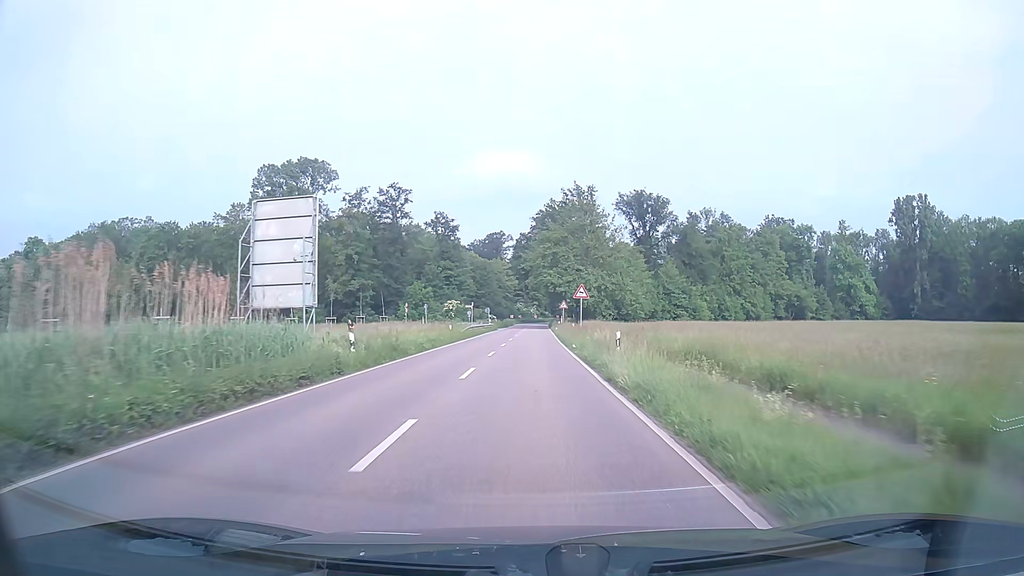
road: secondary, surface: asphalt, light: Day
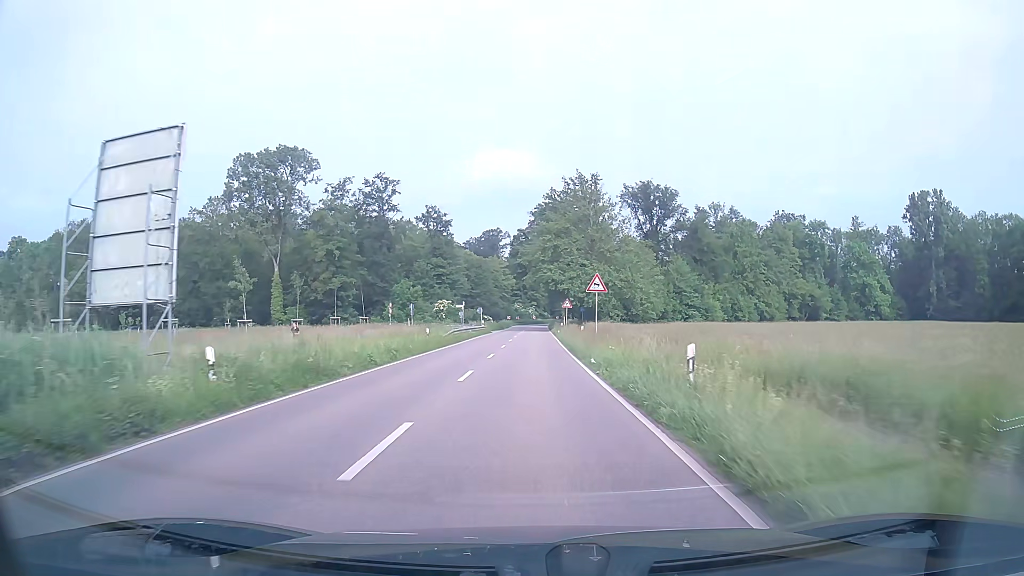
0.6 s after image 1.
(0.0, +9.3) m; 0°
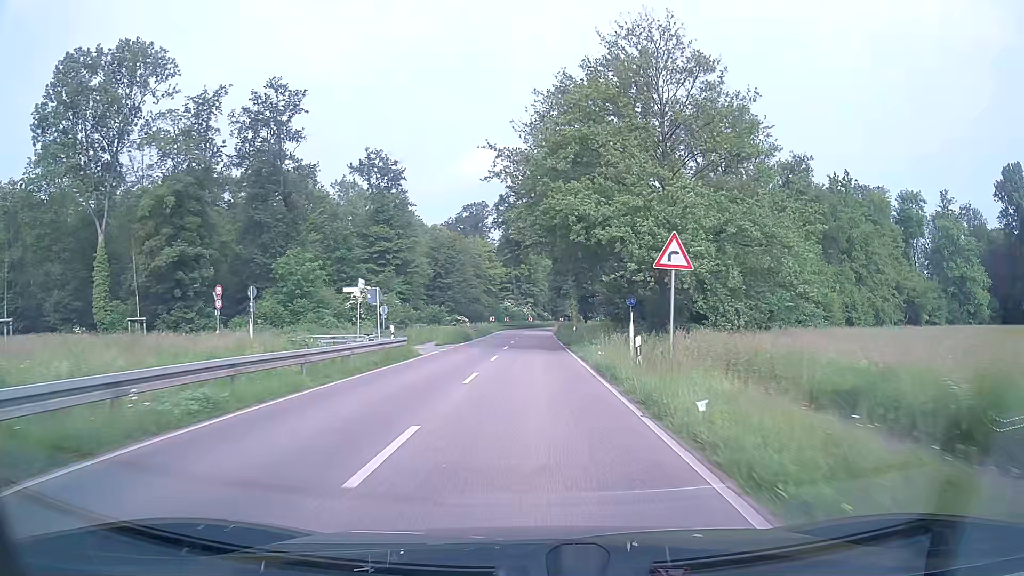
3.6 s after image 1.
(+0.1, +45.3) m; 0°
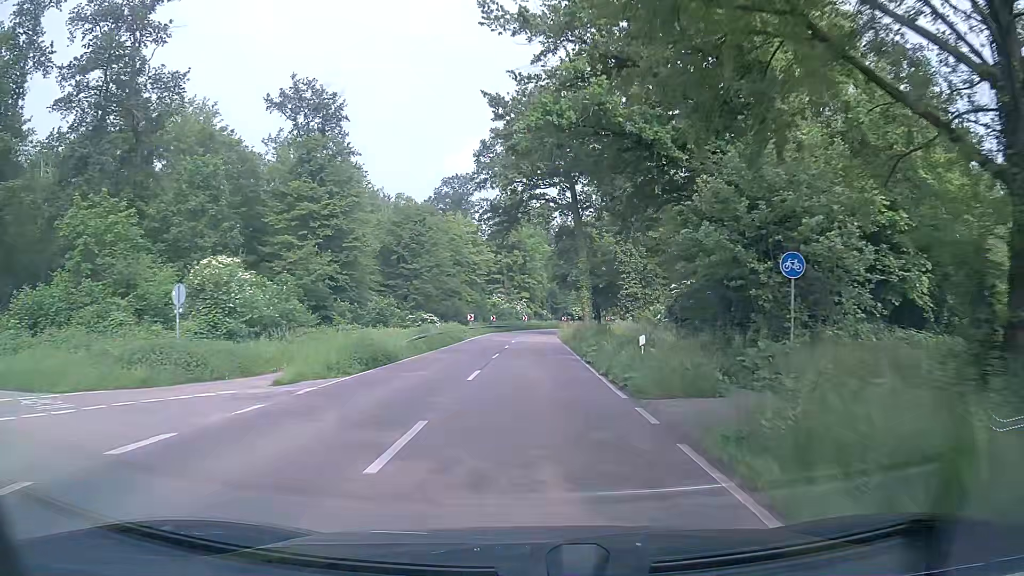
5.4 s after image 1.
(0.0, +26.9) m; 0°
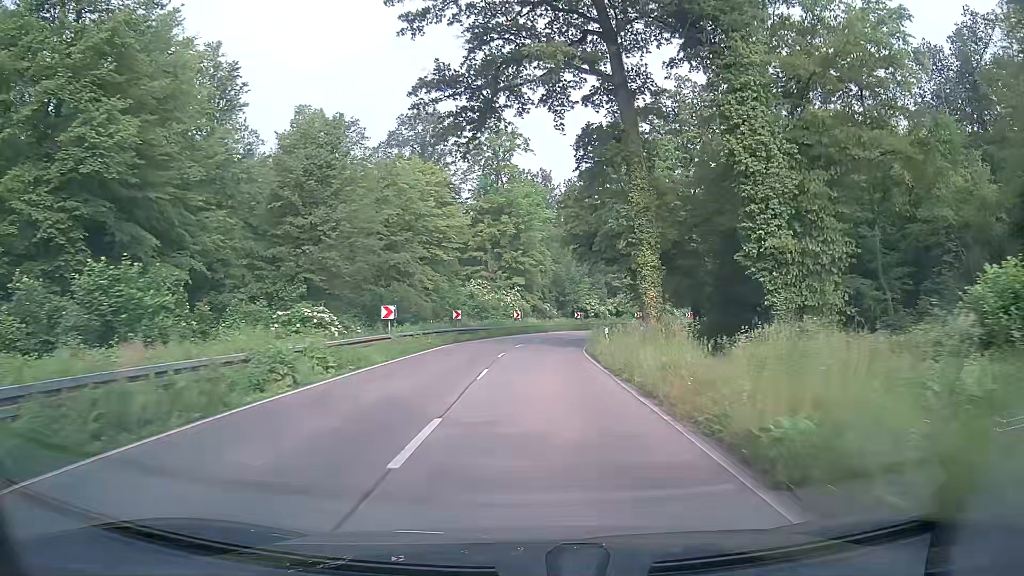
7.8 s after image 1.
(+0.1, +36.0) m; 0°
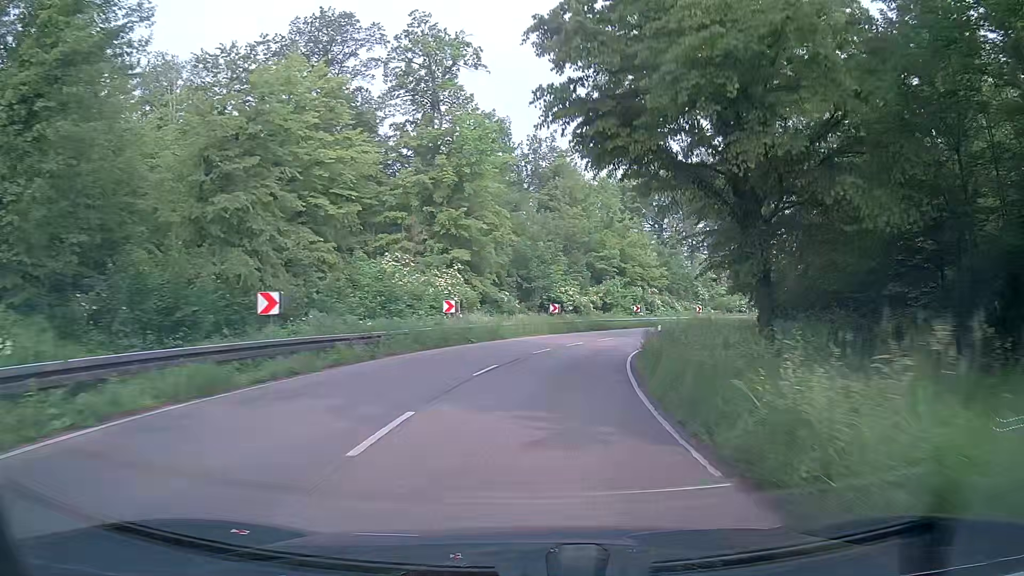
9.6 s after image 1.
(+0.4, +26.9) m; +3°
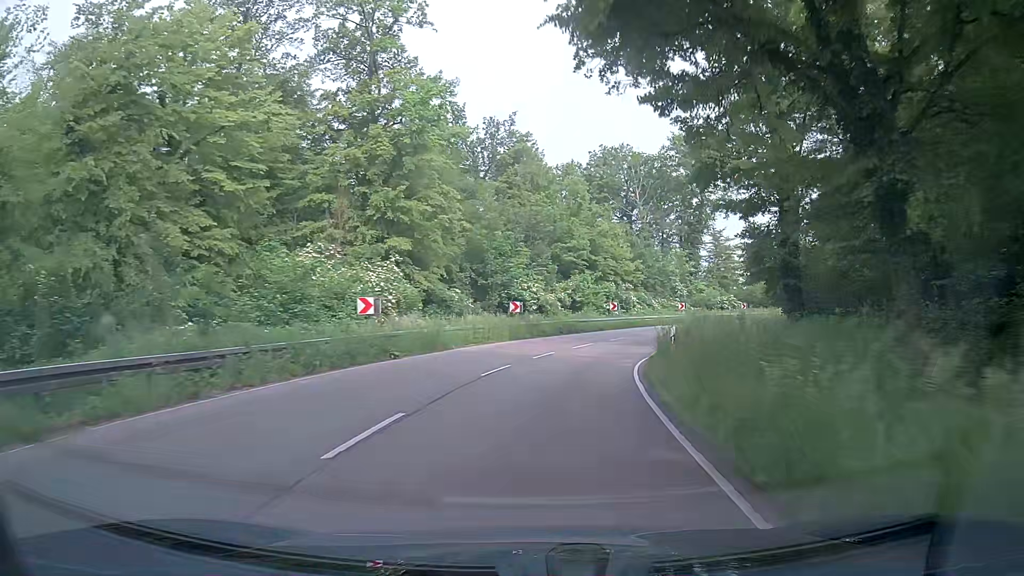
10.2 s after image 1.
(+0.2, +9.0) m; +4°
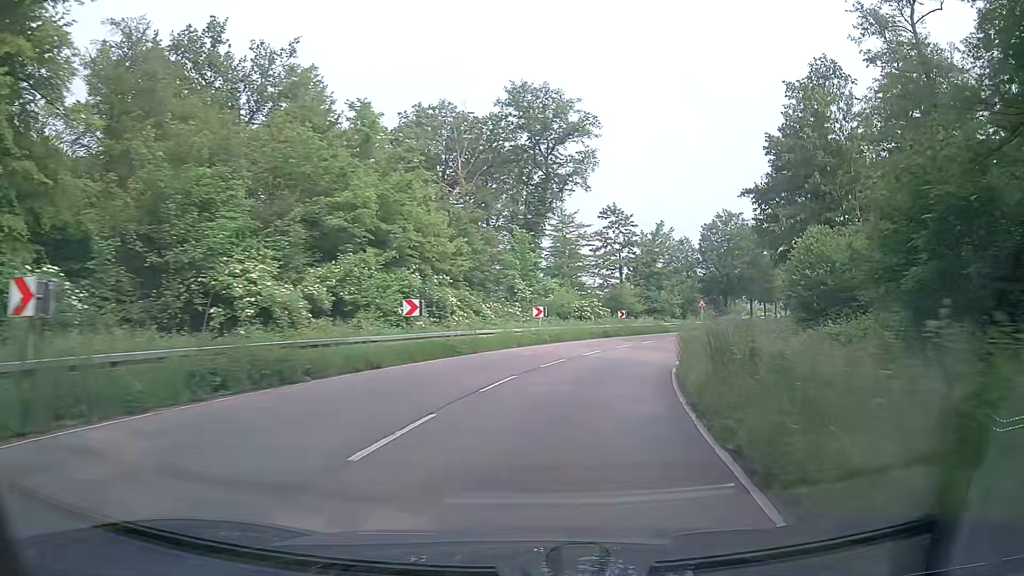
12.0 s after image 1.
(+3.0, +26.6) m; +16°
(+1, +10) (+2, +20) (+5, +29) (+8, +39) (+12, +48) (+17, +57) (+22, +66) (+27, +74) (+32, +83) (+37, +91) m
